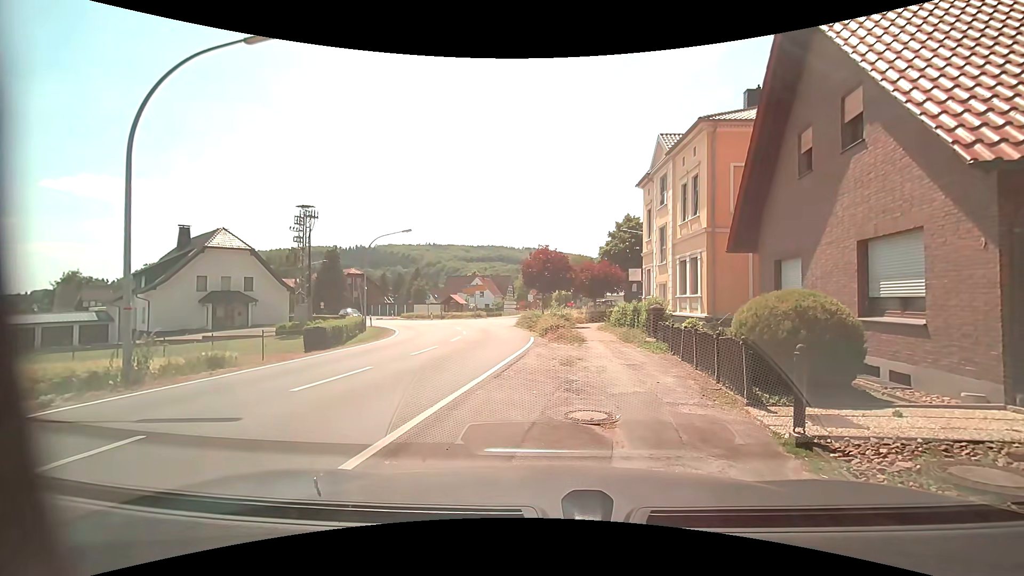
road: secondary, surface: asphalt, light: Day
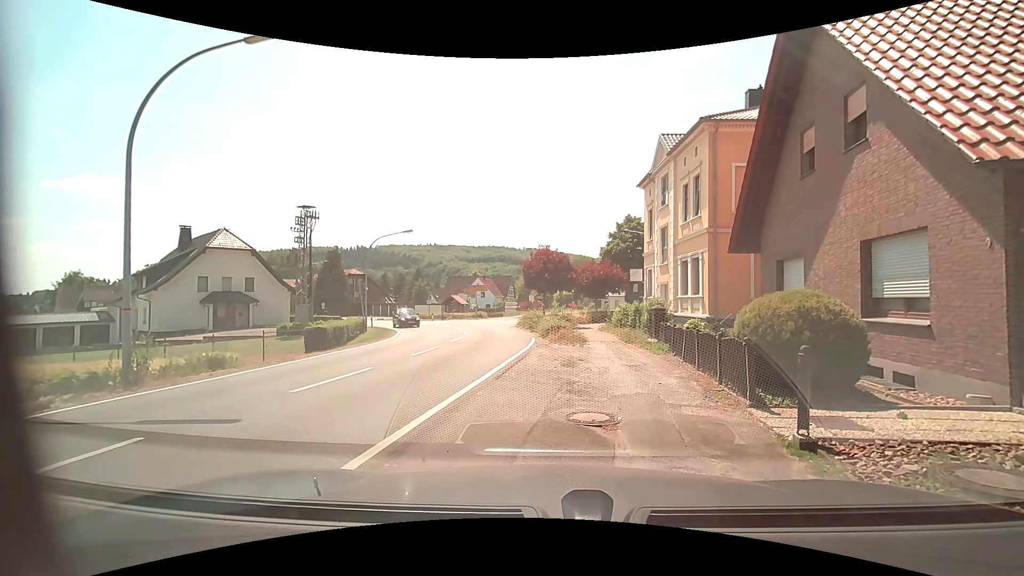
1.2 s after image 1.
(0.0, +0.1) m; 0°
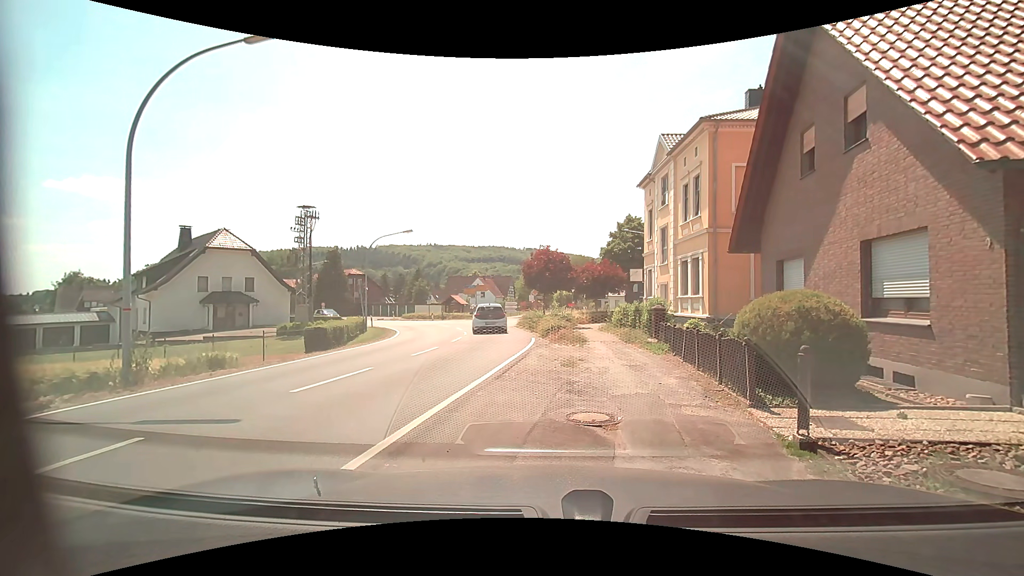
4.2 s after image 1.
(0.0, 0.0) m; 0°
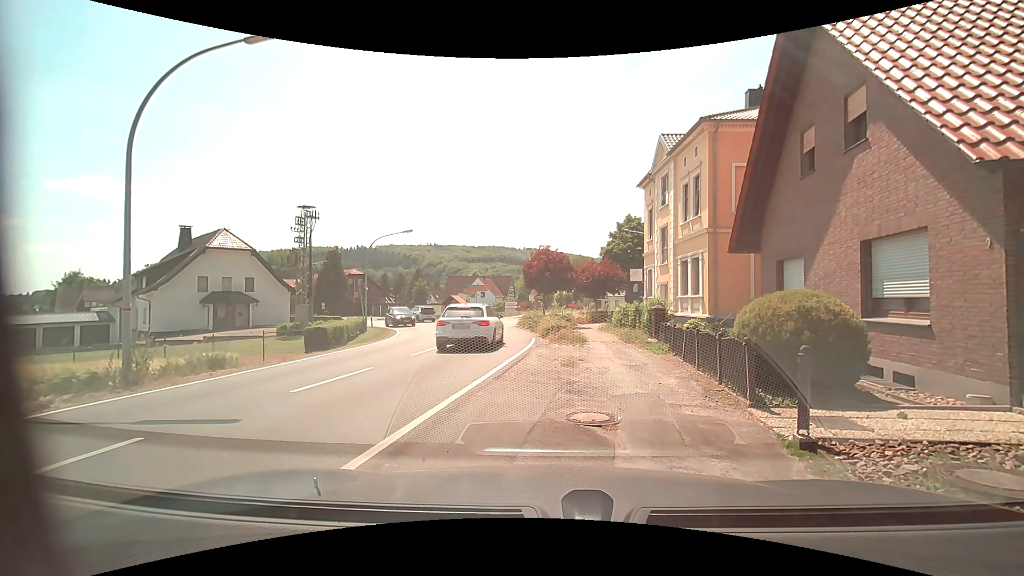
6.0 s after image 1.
(0.0, 0.0) m; 0°
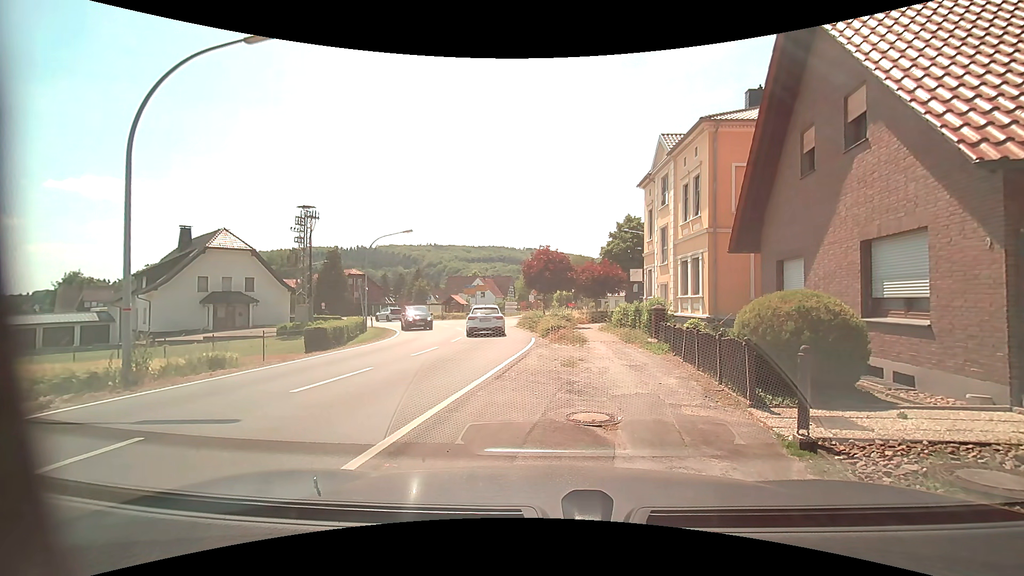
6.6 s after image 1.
(0.0, 0.0) m; 0°
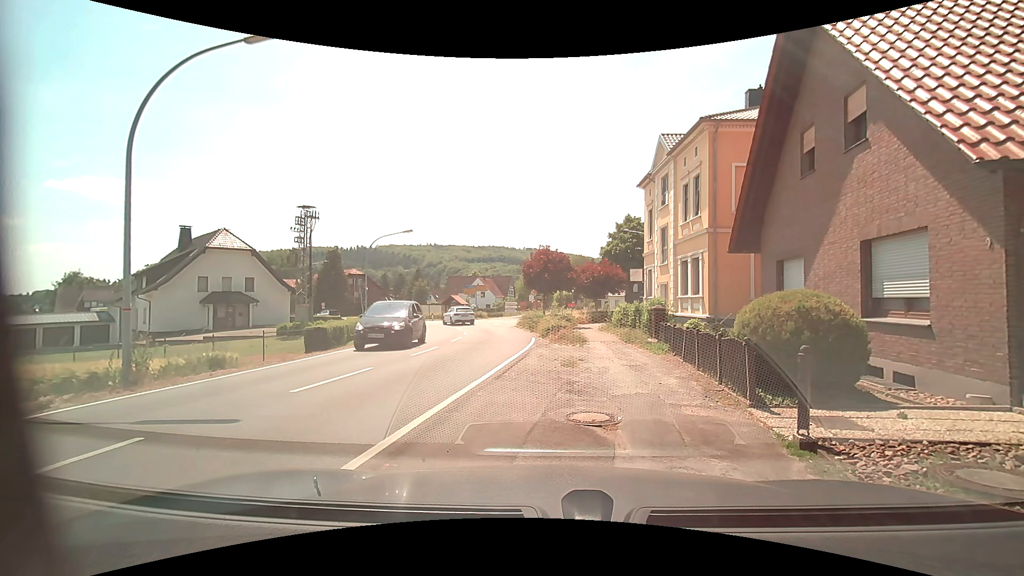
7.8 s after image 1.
(0.0, 0.0) m; 0°
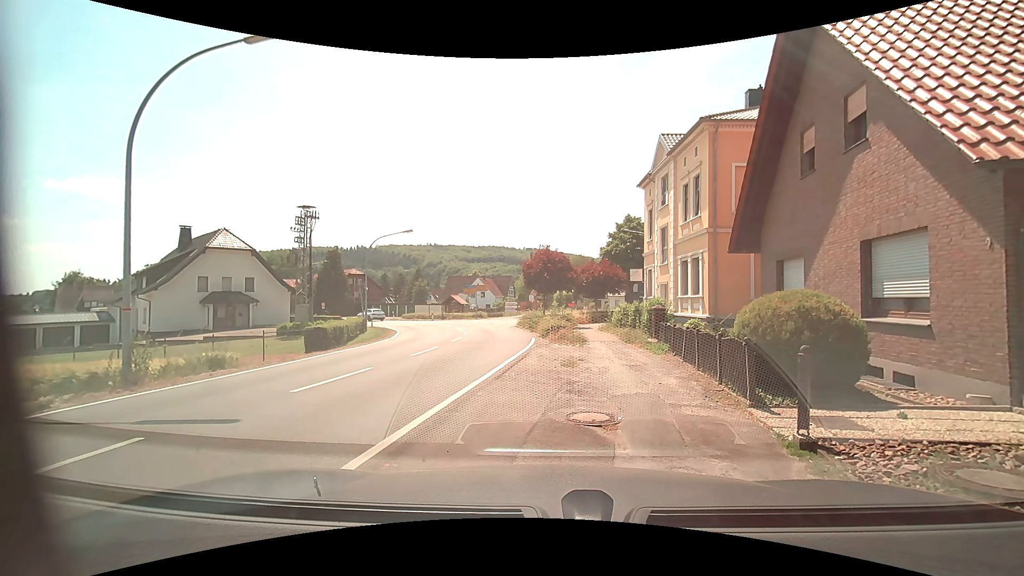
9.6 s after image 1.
(0.0, 0.0) m; 0°
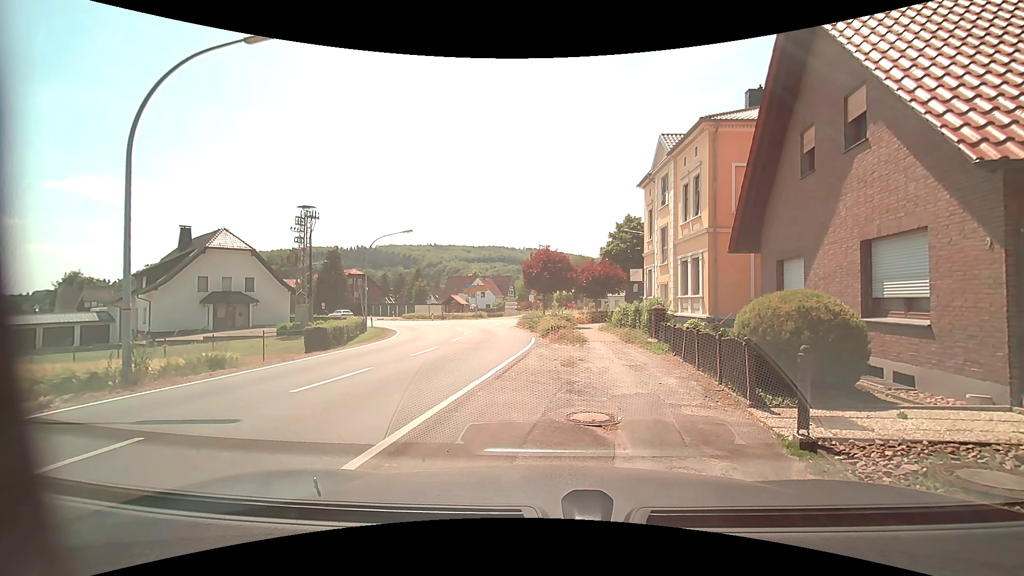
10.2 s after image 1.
(0.0, 0.0) m; 0°
